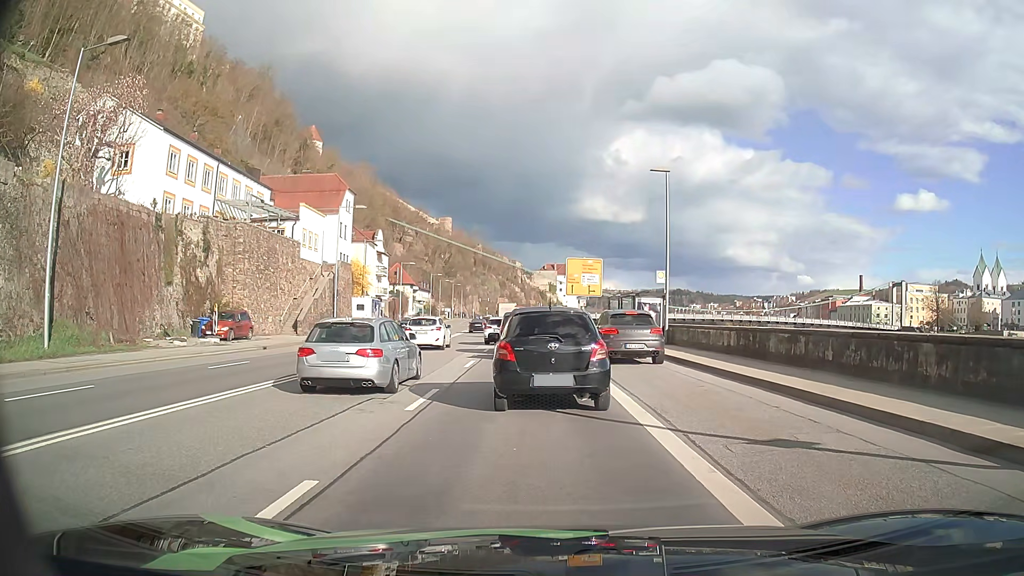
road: primary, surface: asphalt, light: Day
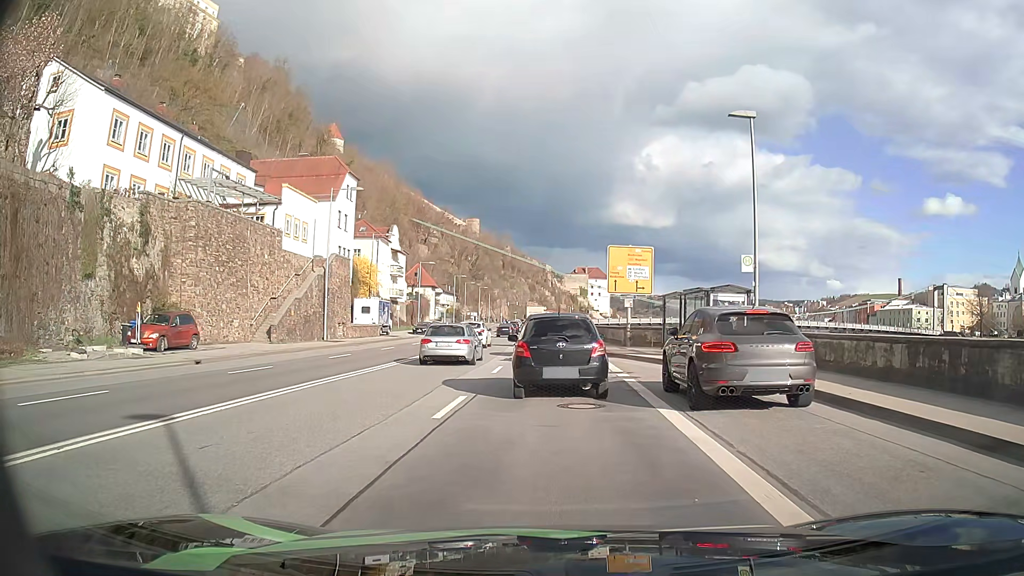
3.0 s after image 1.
(-0.2, +9.8) m; -2°
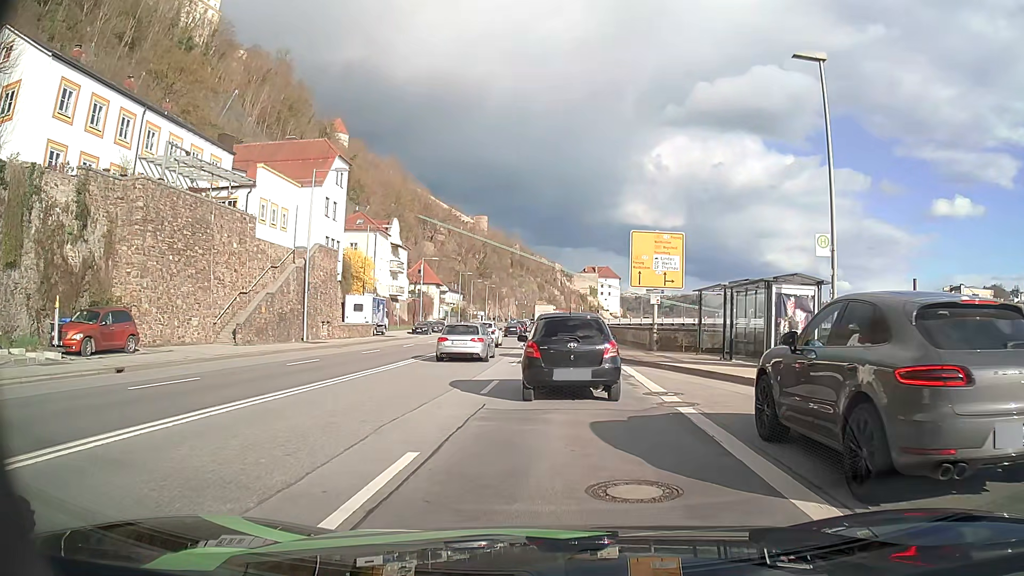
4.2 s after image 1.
(-0.1, +5.7) m; 0°
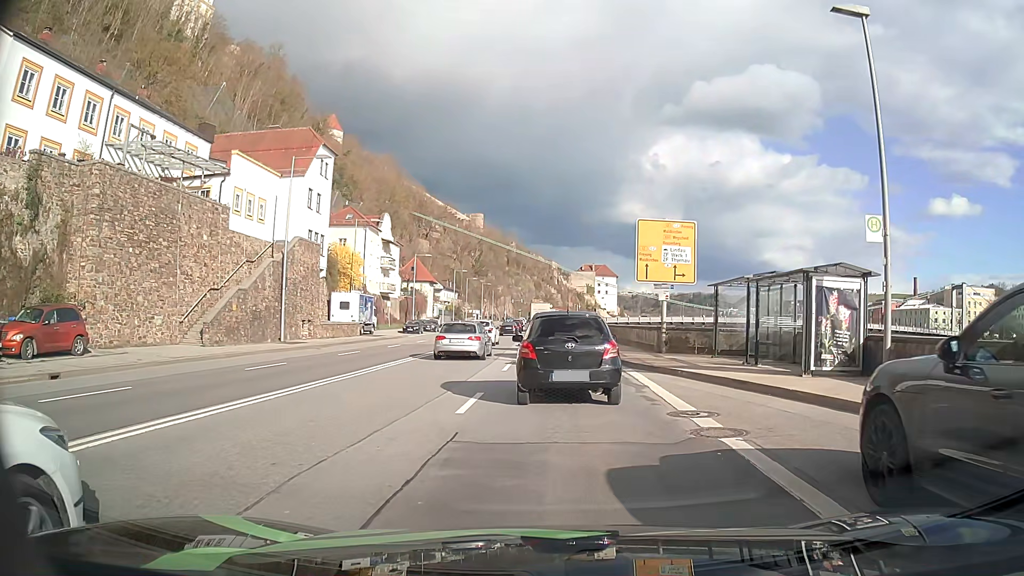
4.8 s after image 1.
(0.0, +3.0) m; 0°
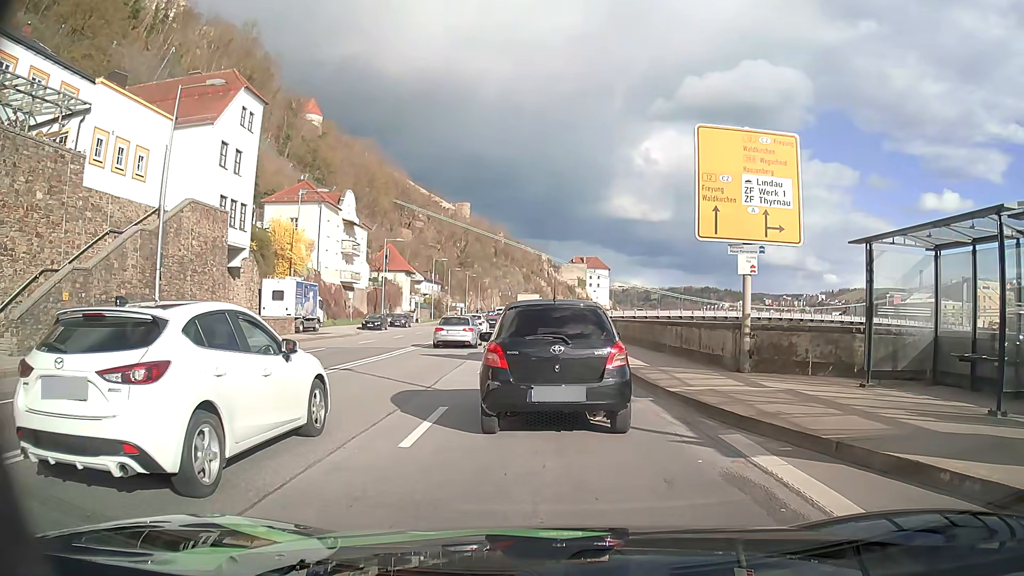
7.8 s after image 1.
(+0.1, +11.8) m; -1°
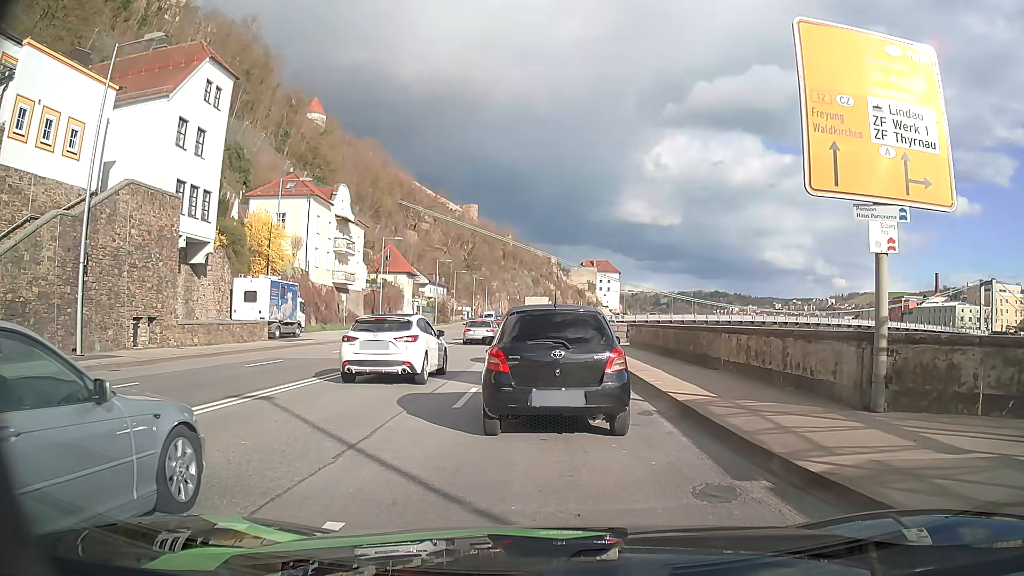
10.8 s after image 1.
(+0.1, +5.5) m; 0°
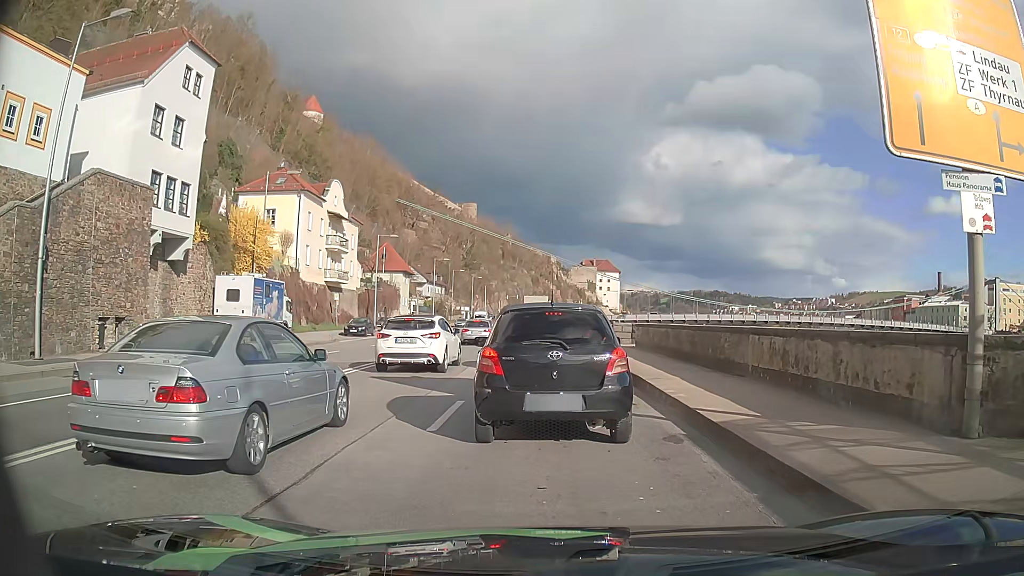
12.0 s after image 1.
(0.0, +2.2) m; +2°
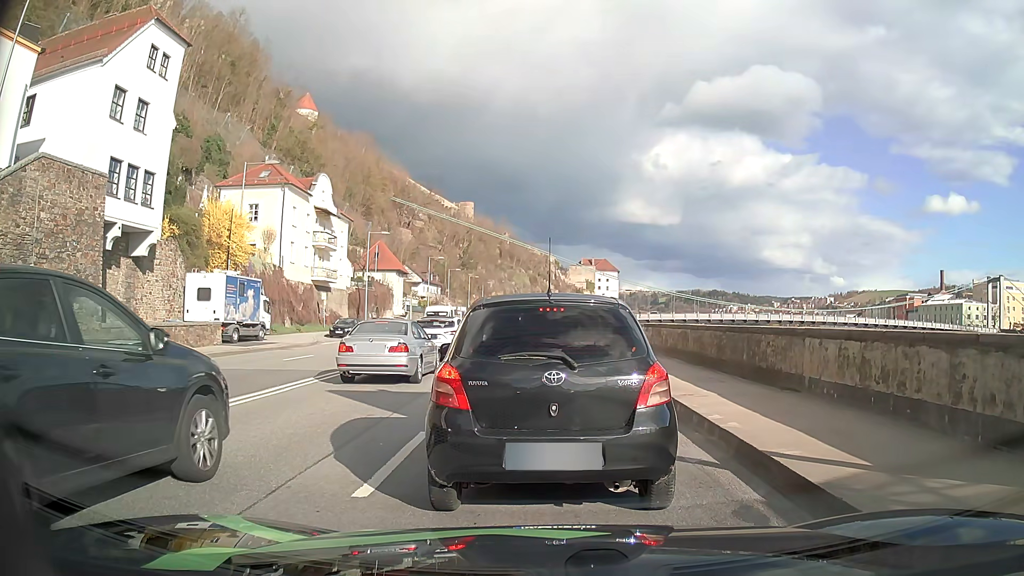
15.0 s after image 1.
(0.0, +3.0) m; -1°
(0, +10) (0, +20) (0, +30) (-1, +40) (-1, +50) (-1, +60) (-1, +70) (-2, +80) (-2, +90) (-3, +100) m
